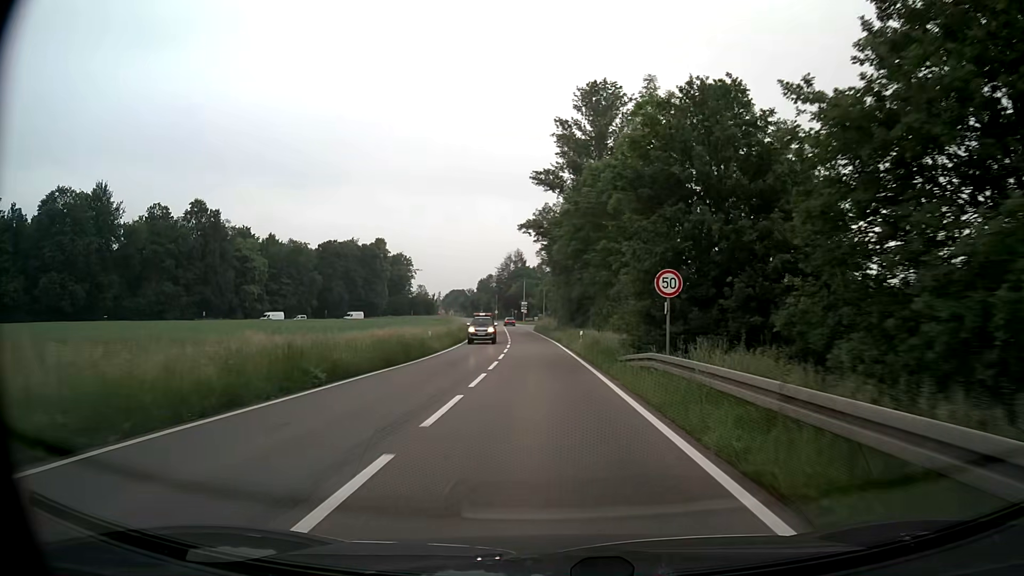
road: secondary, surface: asphalt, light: Day
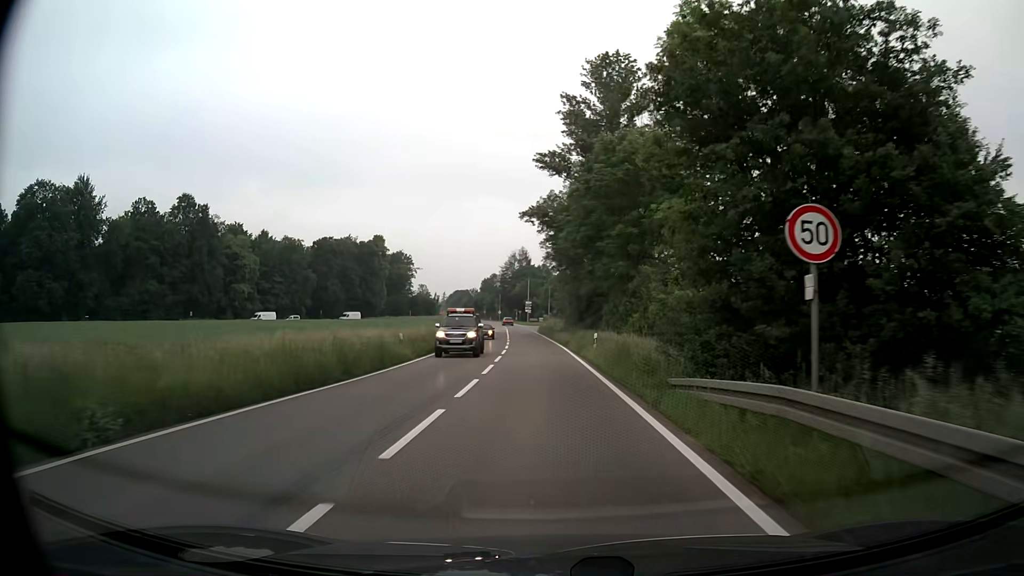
(-0.1, +8.0) m; -1°
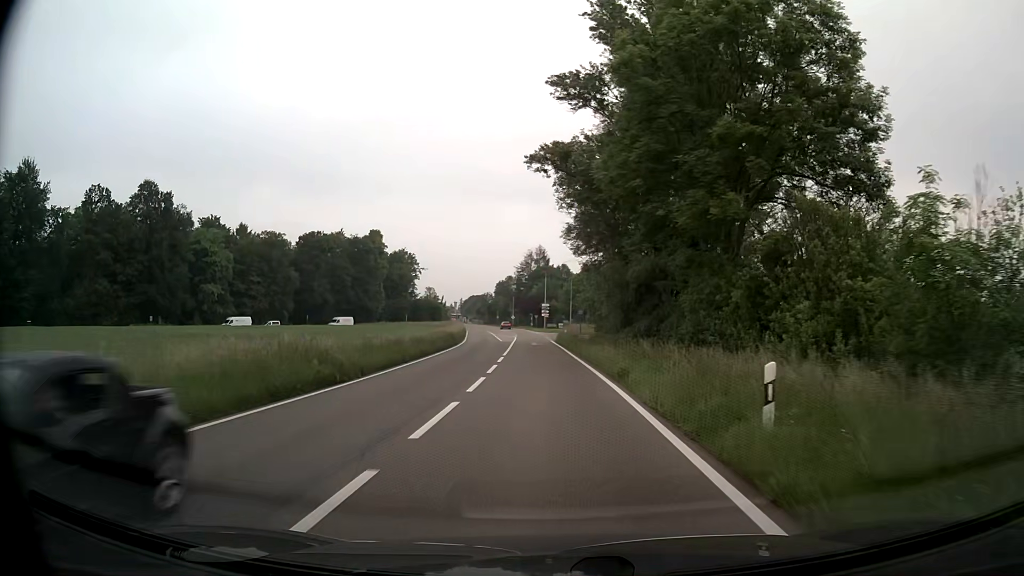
(-0.2, +22.5) m; -1°
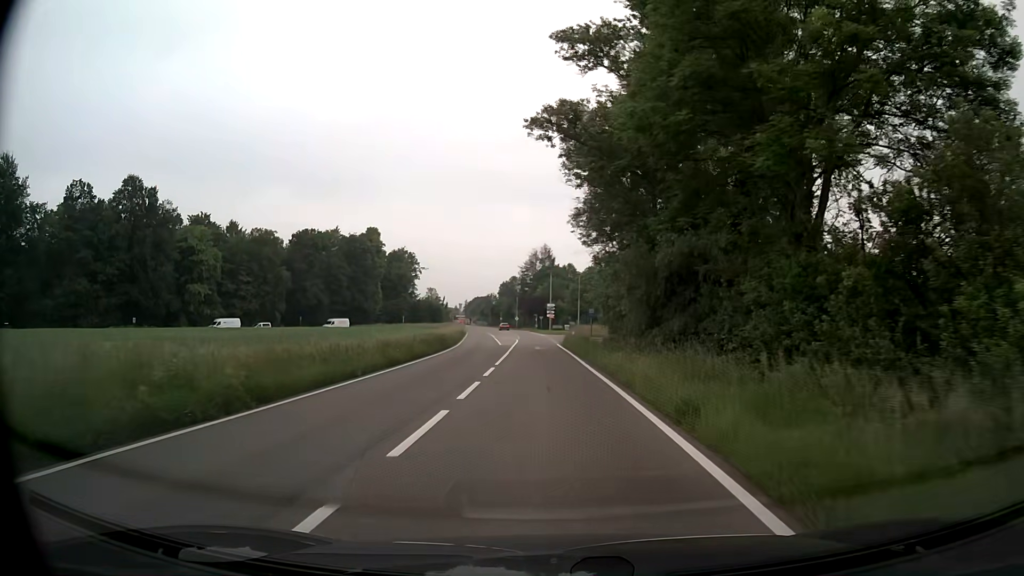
(0.0, +7.3) m; 0°
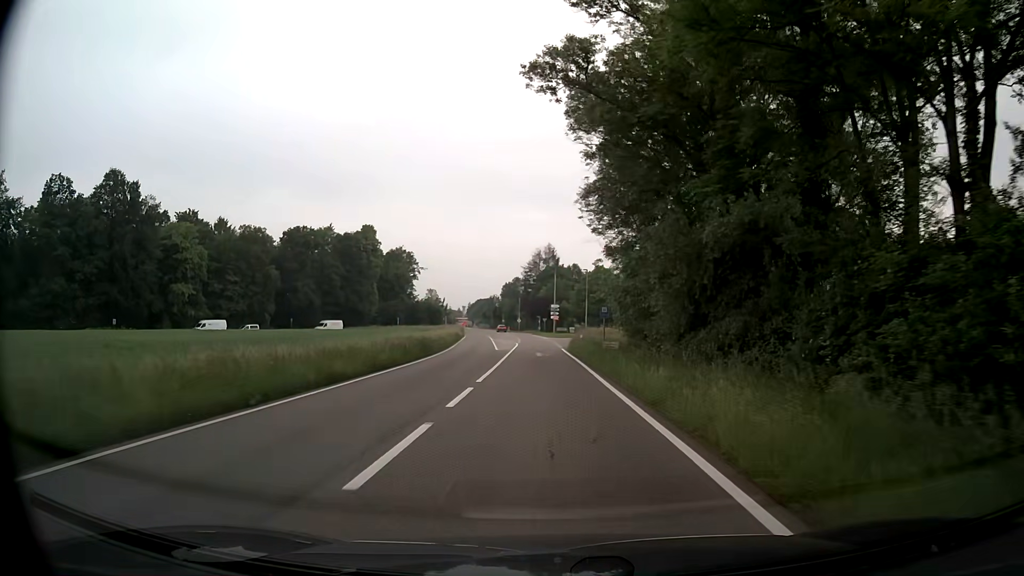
(0.0, +7.3) m; -1°
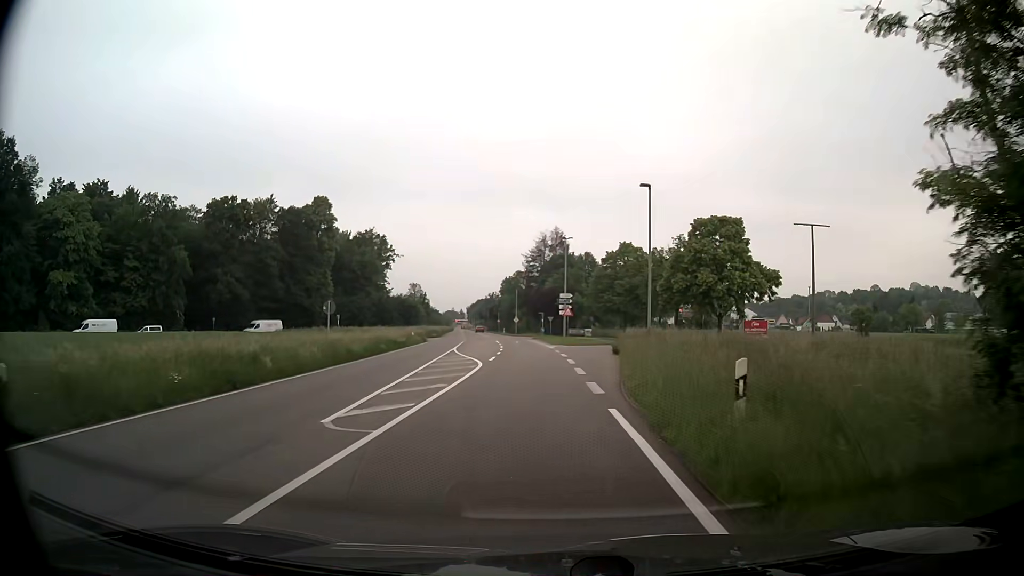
(-0.2, +35.1) m; -1°
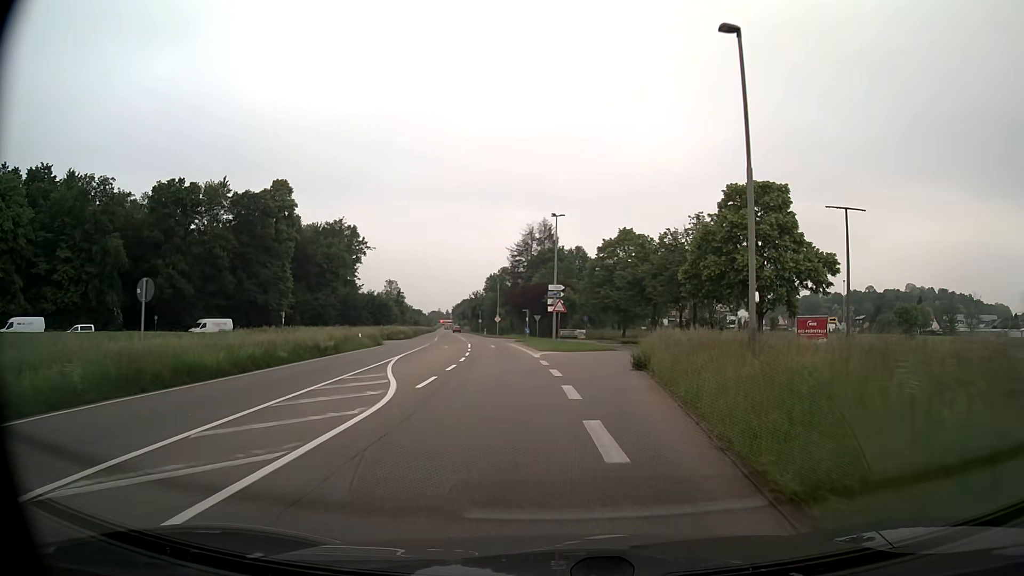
(+0.2, +13.4) m; +2°
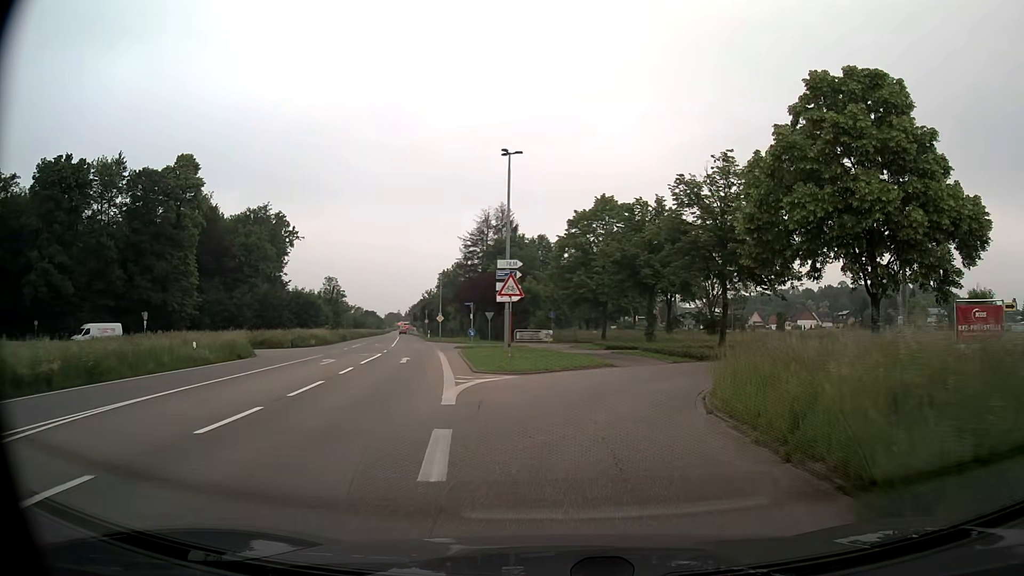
(+0.5, +18.8) m; +4°
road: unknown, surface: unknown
(0, +10) (+3, +20) (+9, +27) (+18, +32) (+28, +31) (+37, +26) (+44, +20) (+52, +13) (+60, +7) (+68, +2) m
